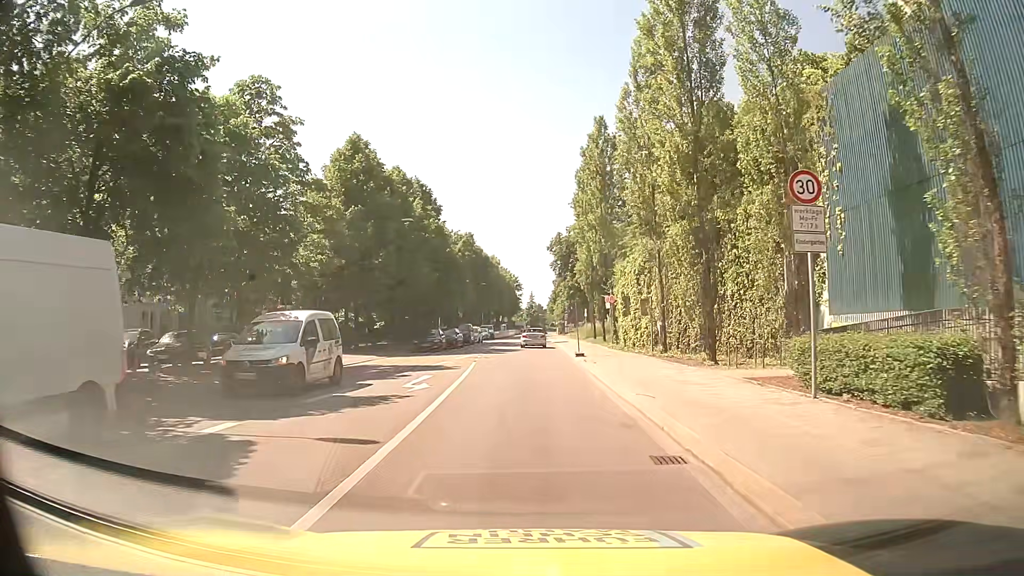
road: secondary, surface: asphalt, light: Day
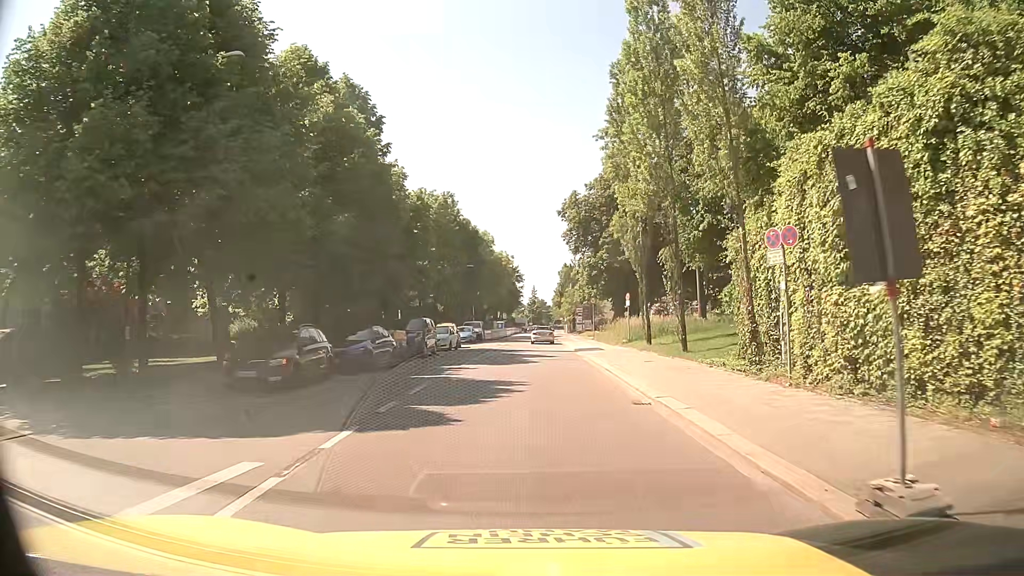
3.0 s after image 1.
(0.0, +26.9) m; 0°
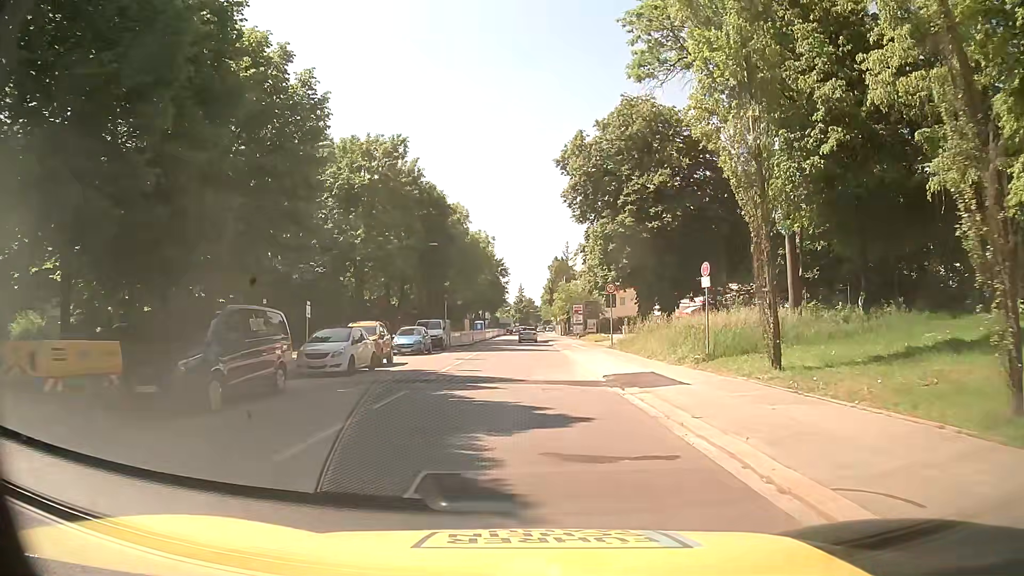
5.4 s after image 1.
(+0.1, +20.3) m; +2°
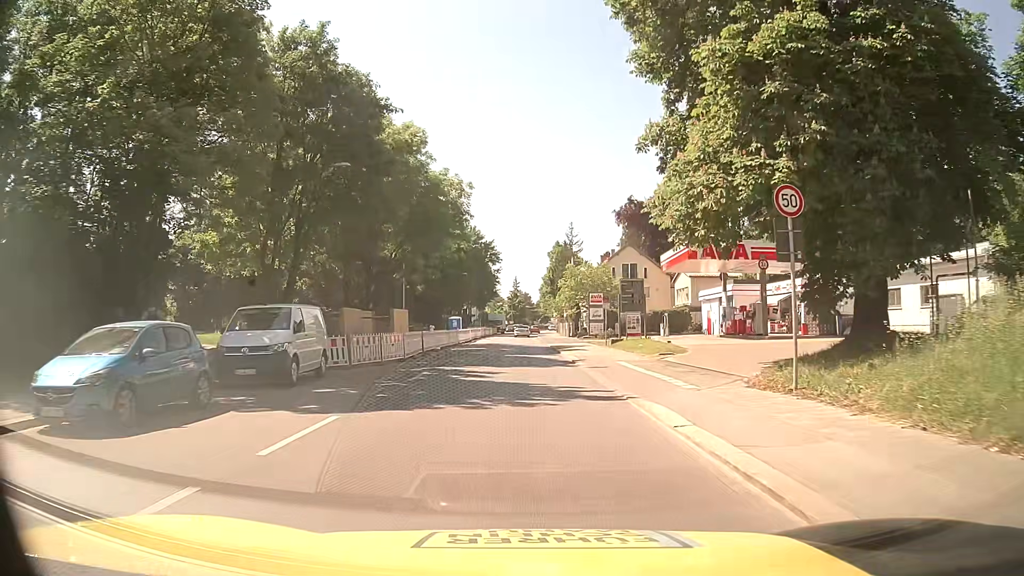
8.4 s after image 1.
(-0.4, +27.1) m; -1°
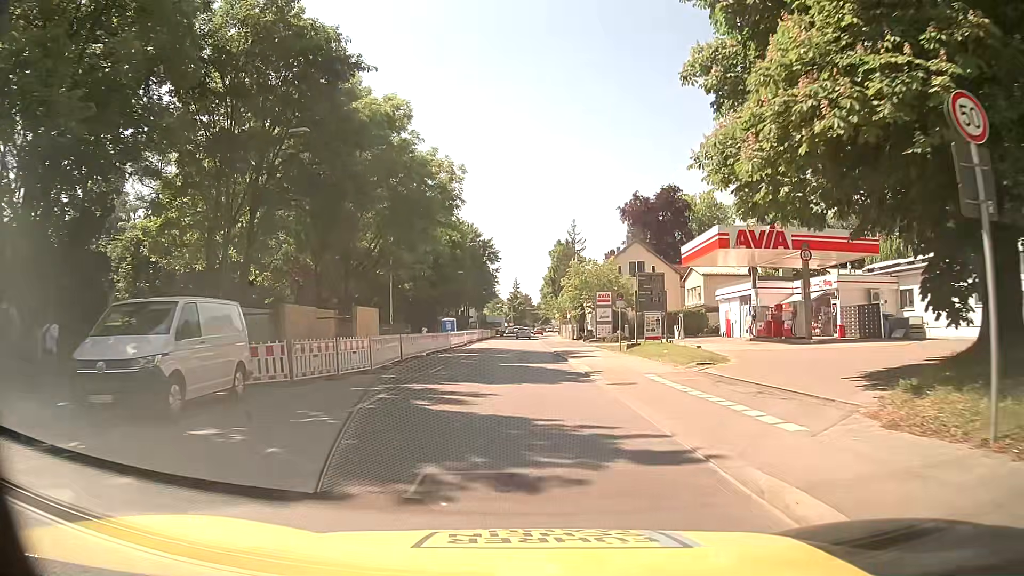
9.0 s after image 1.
(0.0, +5.7) m; +1°
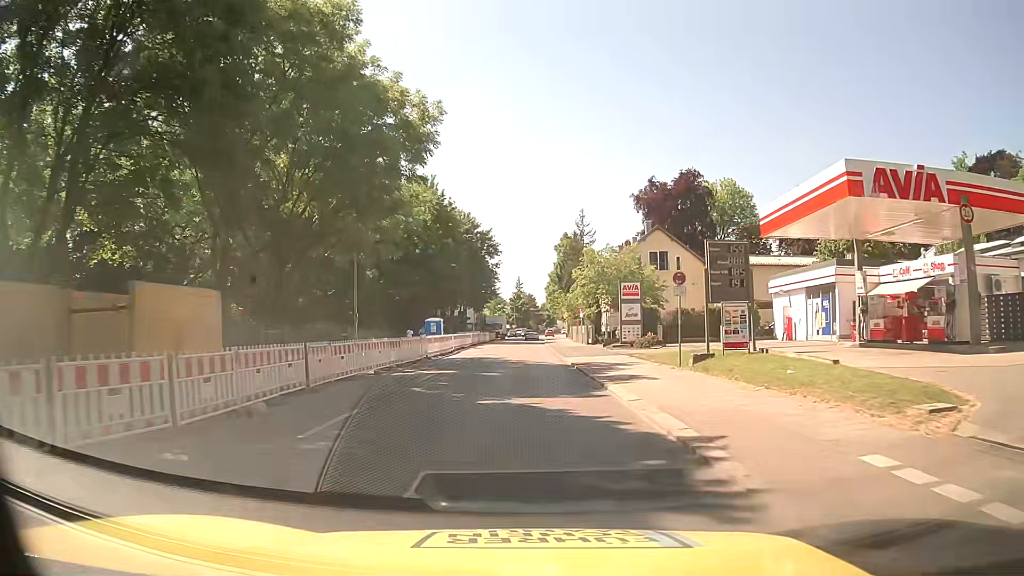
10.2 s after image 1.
(-0.2, +12.4) m; -1°
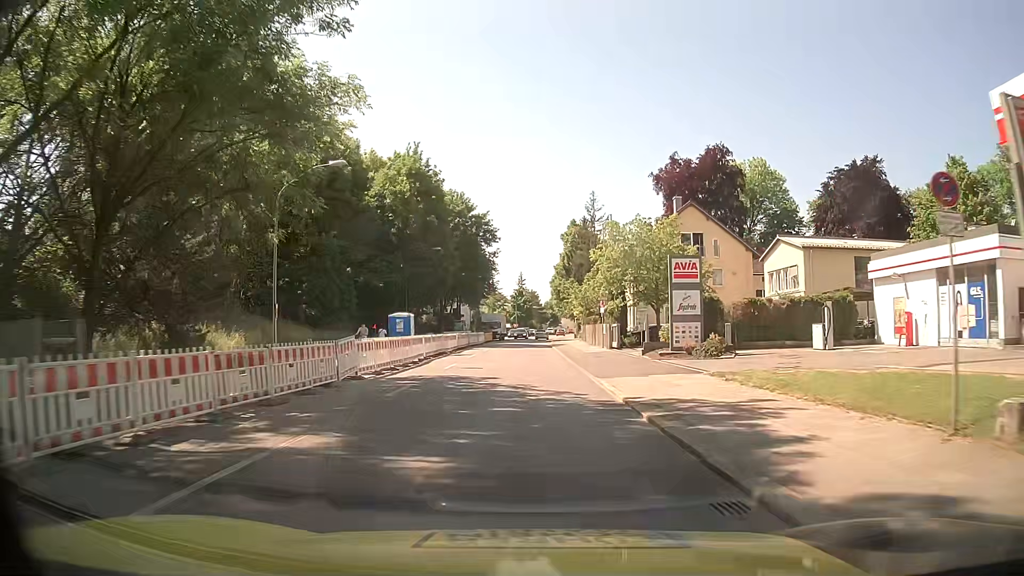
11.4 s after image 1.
(0.0, +14.2) m; 0°
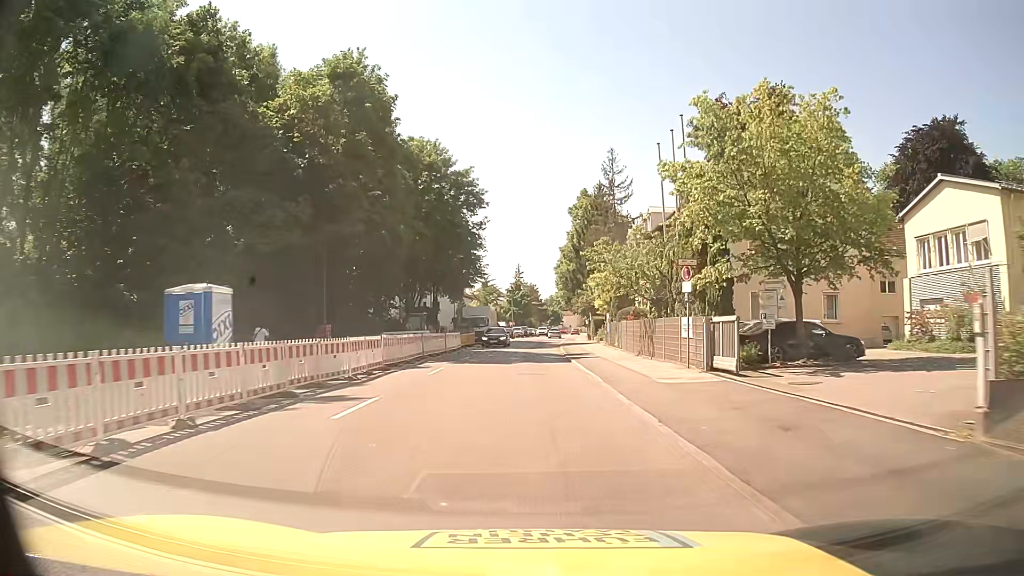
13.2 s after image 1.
(-0.1, +23.2) m; 0°
(0, +10) (0, +20) (0, +30) (+1, +40) (+1, +50) (+1, +60) (+2, +70) (+3, +80) (+3, +90) (+4, +100) m
